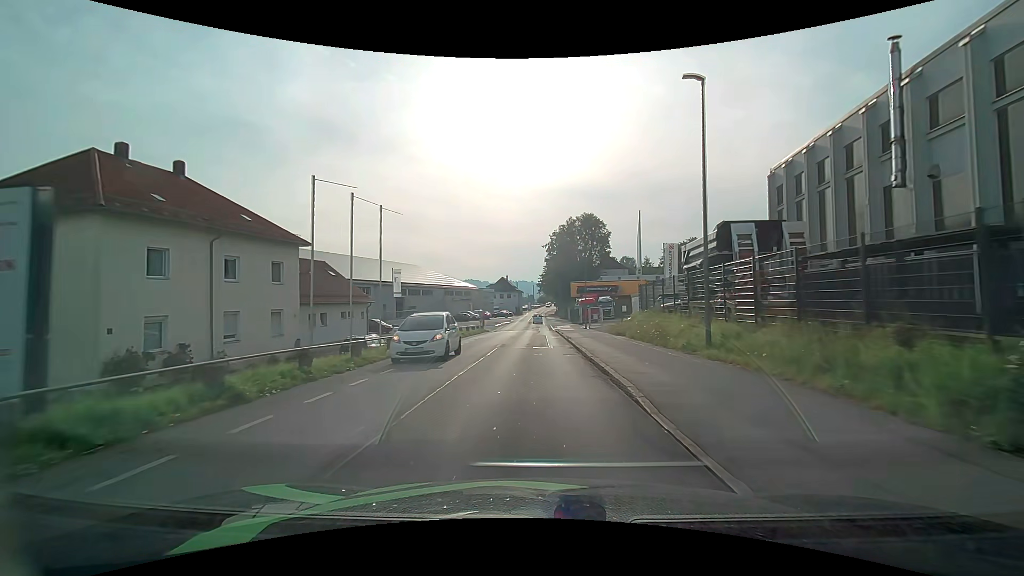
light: Day
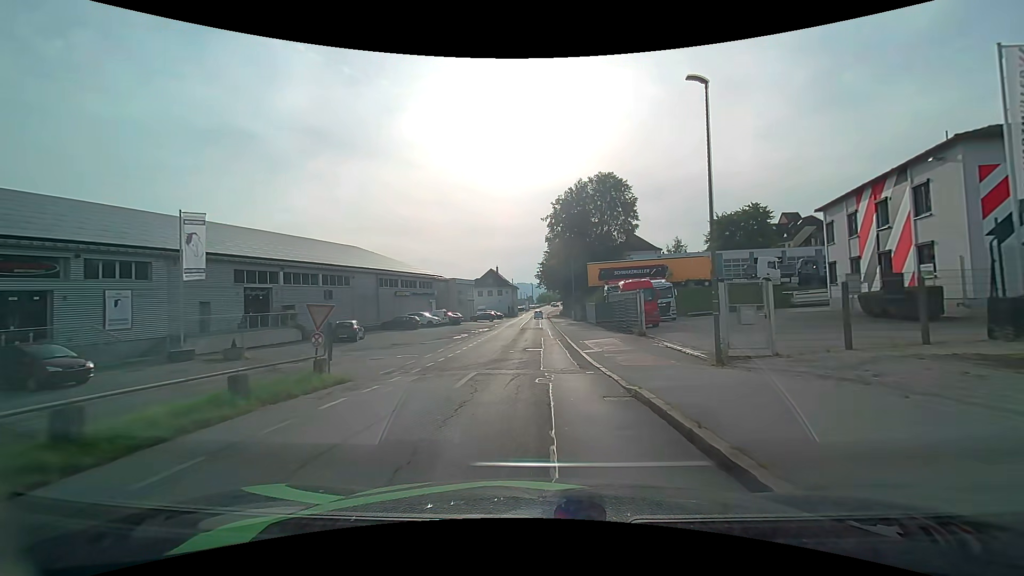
(+0.2, +37.9) m; 0°
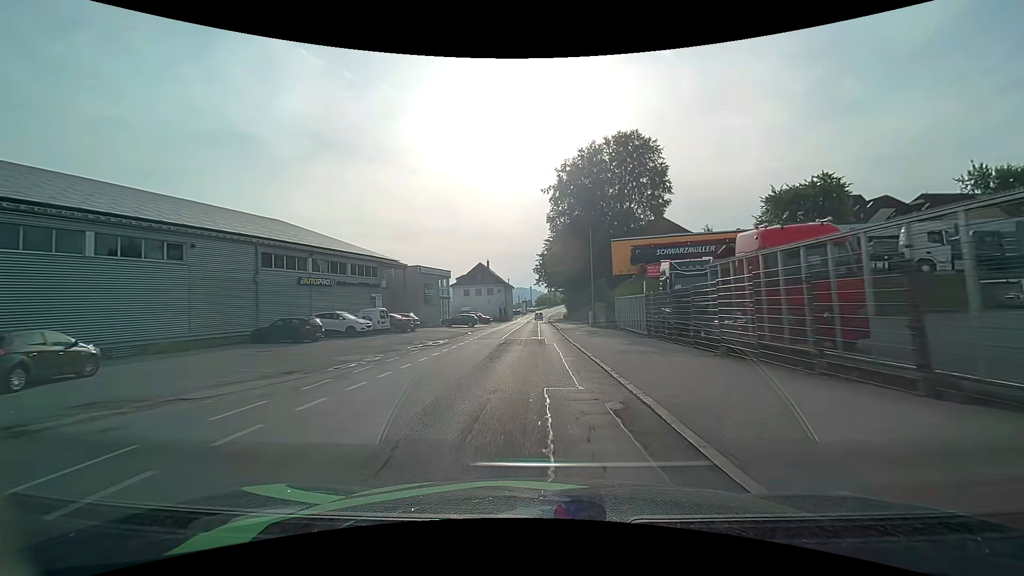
(+0.2, +23.0) m; +1°
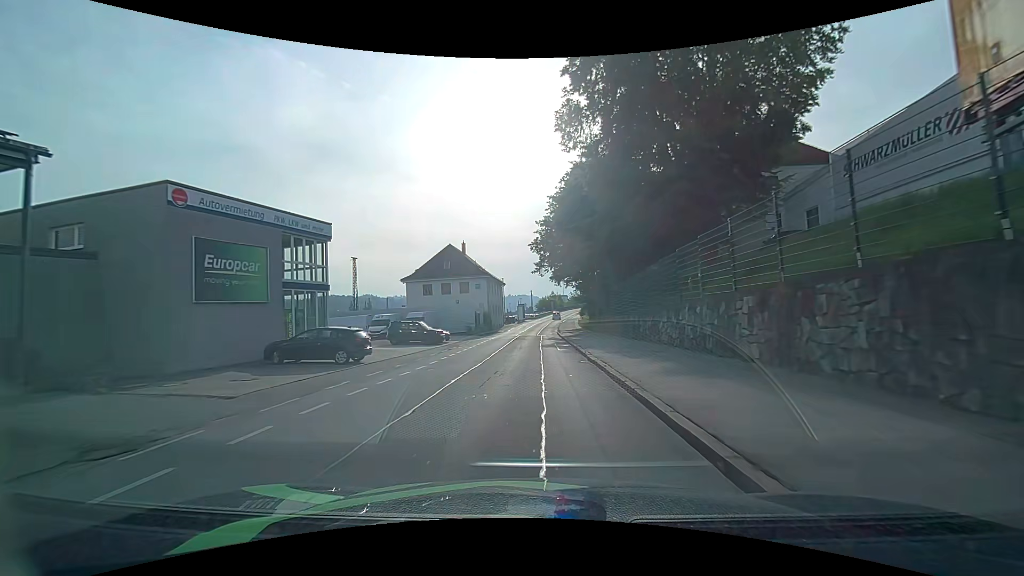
(0.0, +38.0) m; 0°
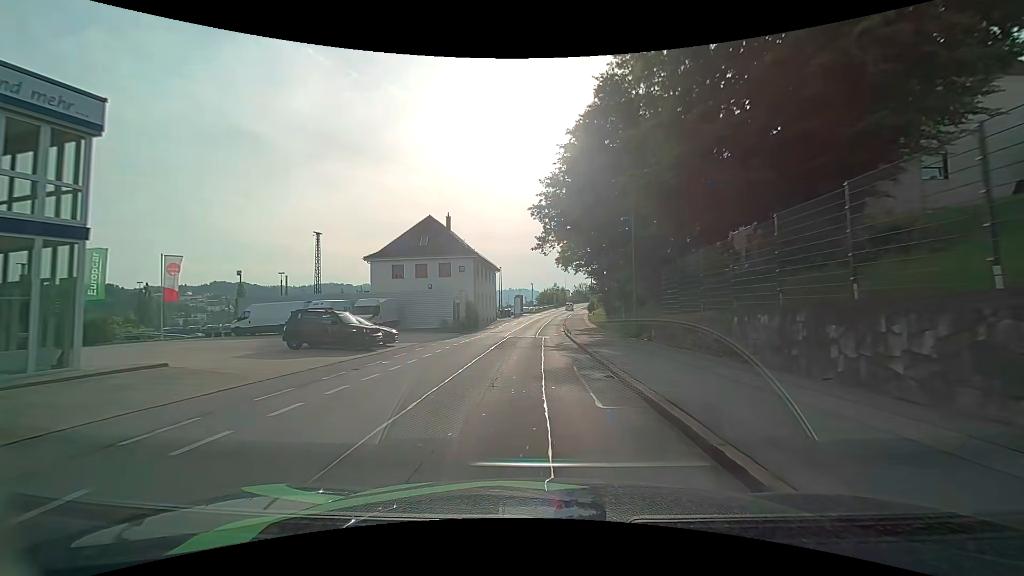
(0.0, +14.9) m; 0°
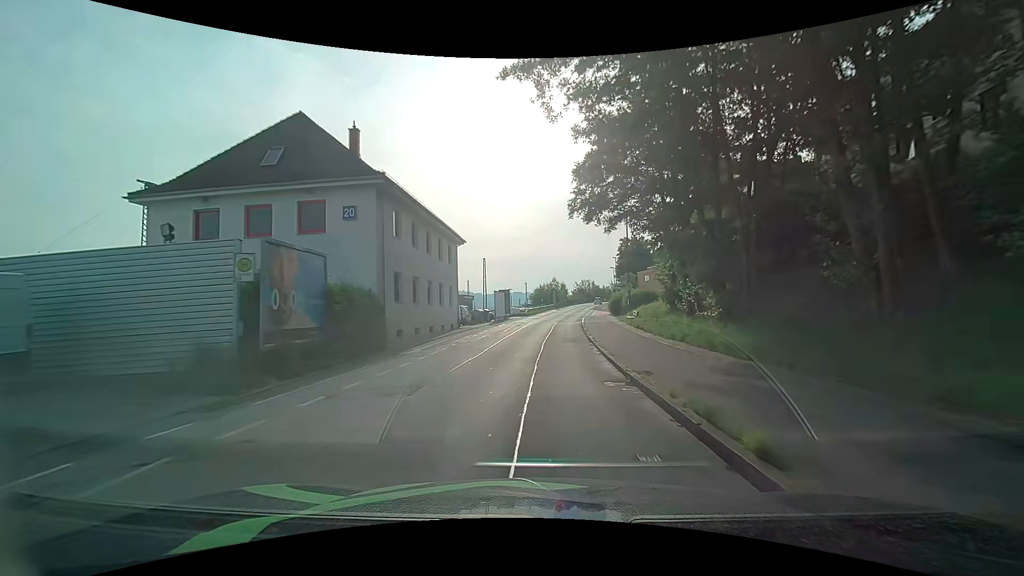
(+0.4, +29.9) m; +1°
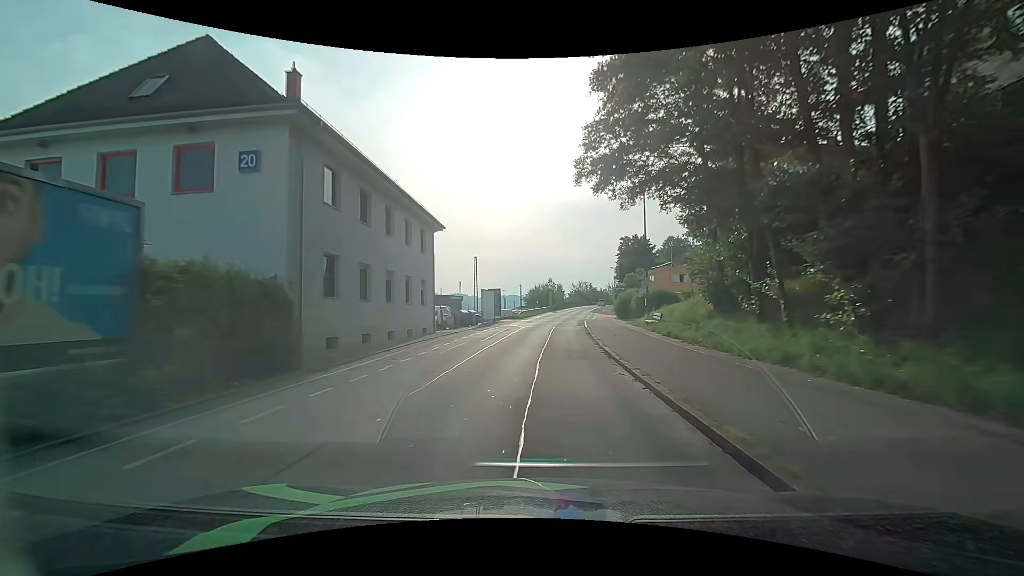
(0.0, +7.5) m; 0°
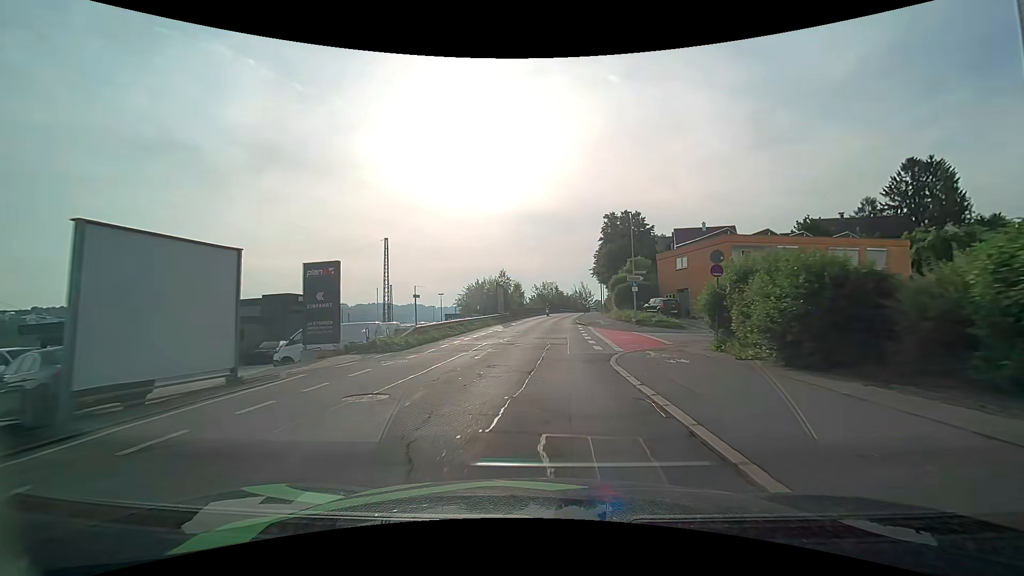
(+1.9, +36.5) m; +6°
(0, +10) (0, +20) (+1, +30) (+1, +40) (+2, +50) (+3, +60) (+4, +70) (+5, +80) (+6, +90) (+8, +100) m
